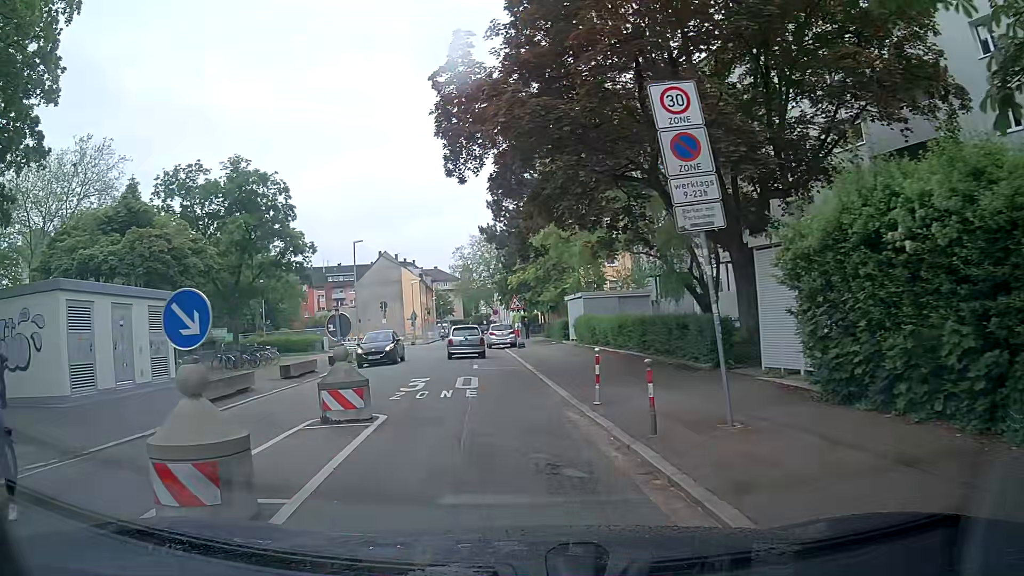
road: residential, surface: asphalt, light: Day
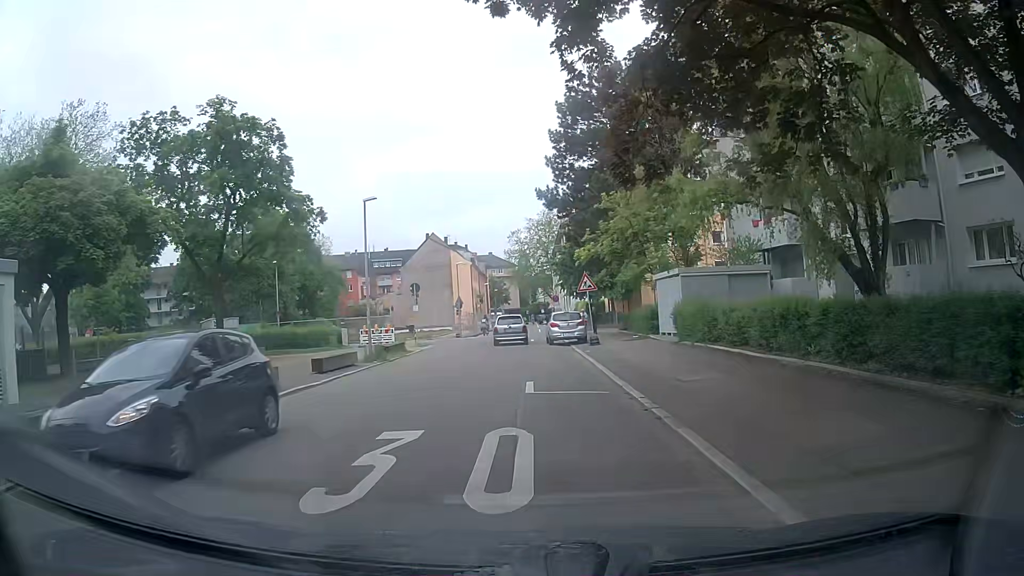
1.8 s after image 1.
(-0.8, +10.4) m; -7°
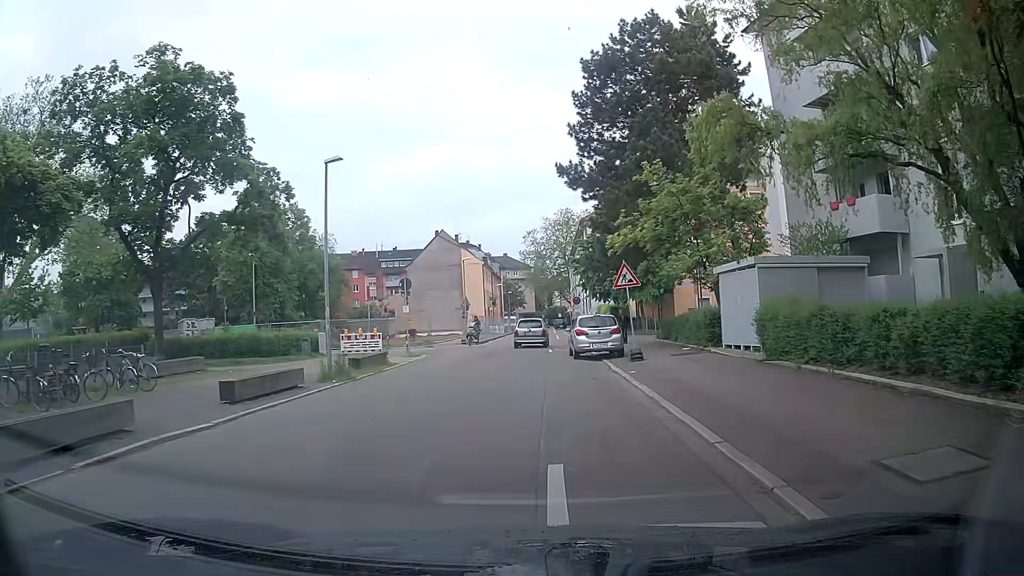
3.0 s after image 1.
(0.0, +7.5) m; 0°
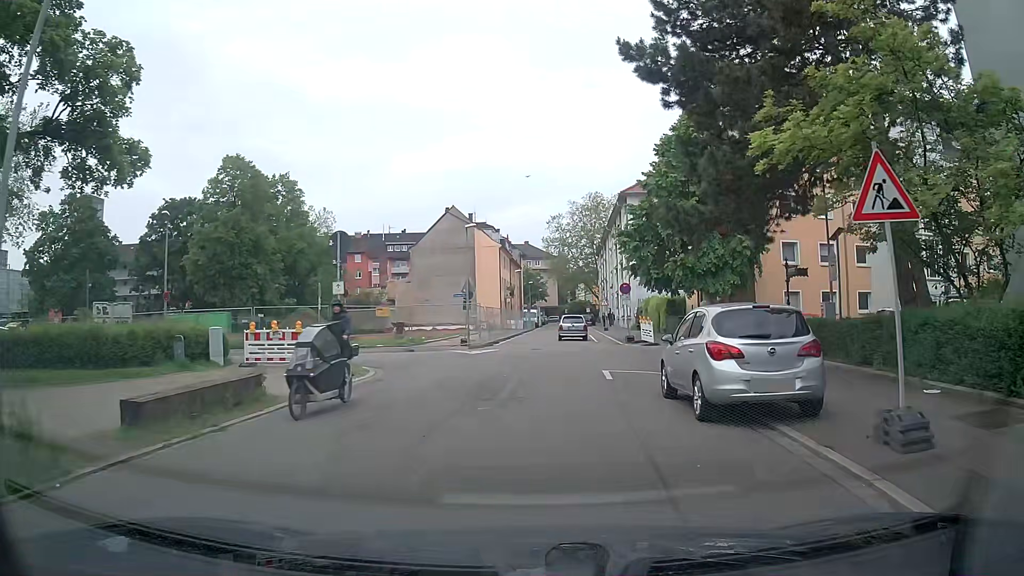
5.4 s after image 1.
(-0.4, +14.3) m; -2°
